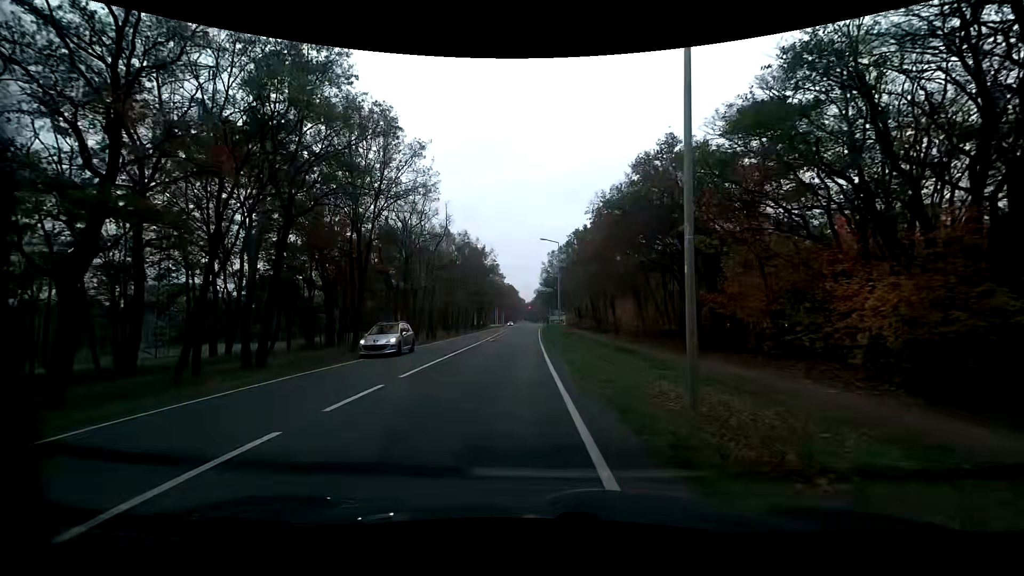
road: primary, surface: asphalt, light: Day
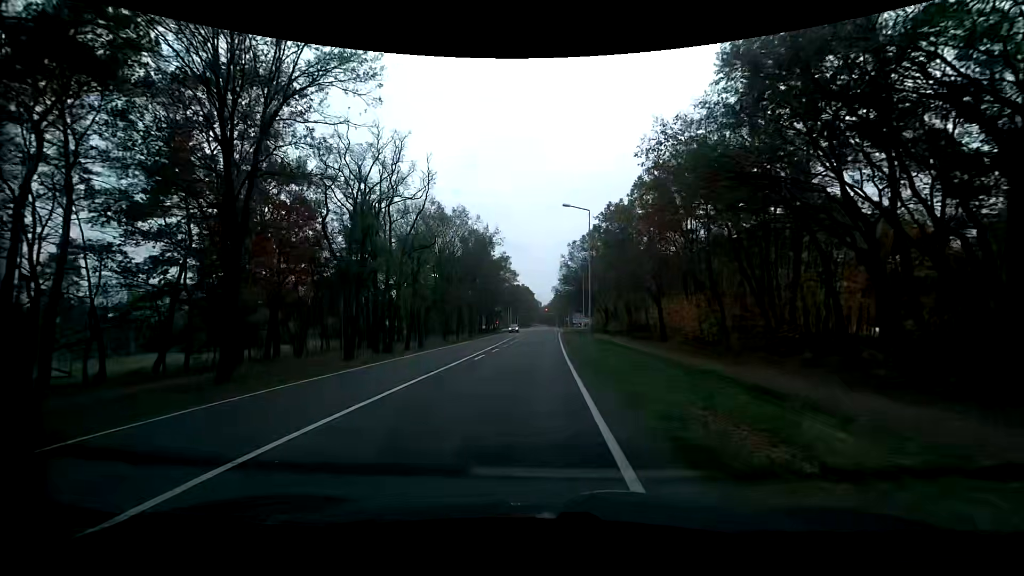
(-1.0, +18.0) m; -4°
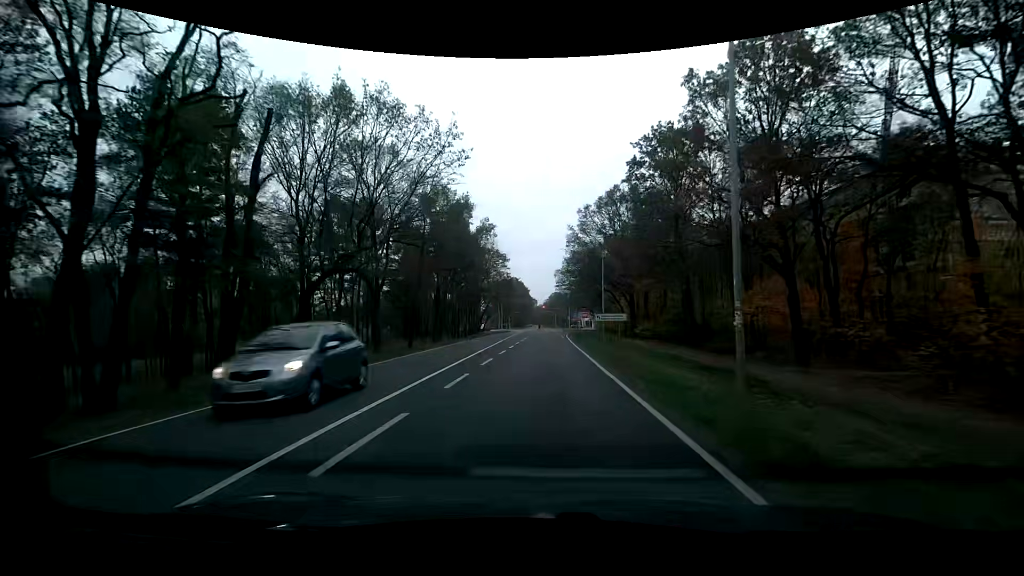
(-0.3, +28.5) m; +1°
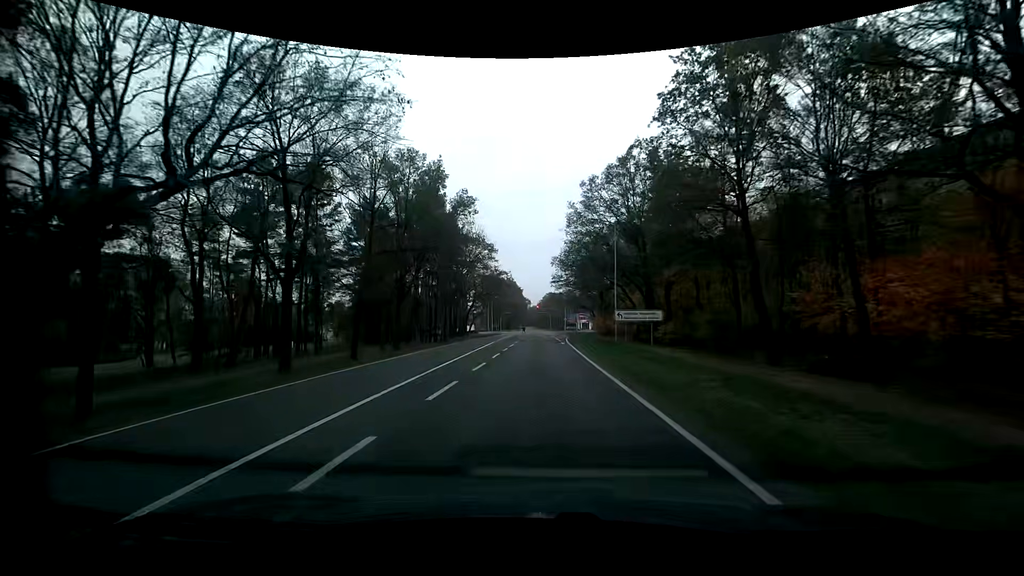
(+0.1, +13.7) m; +1°
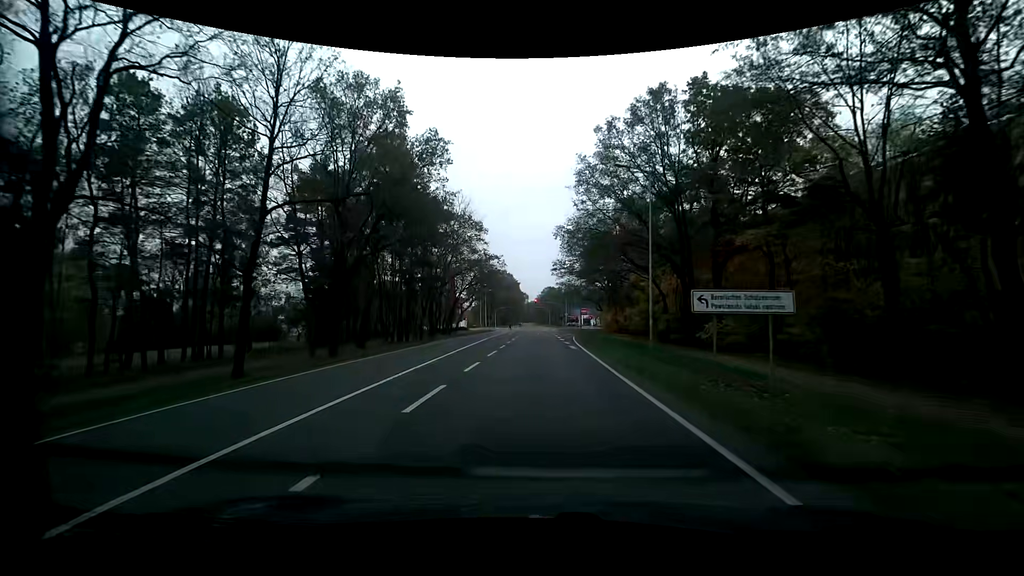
(-0.1, +13.7) m; 0°
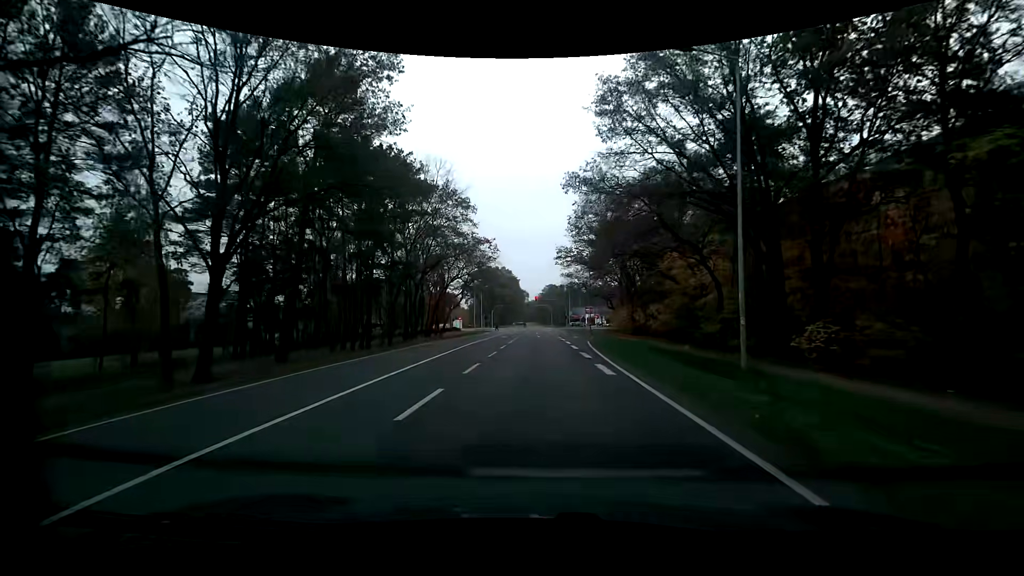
(0.0, +12.4) m; 0°
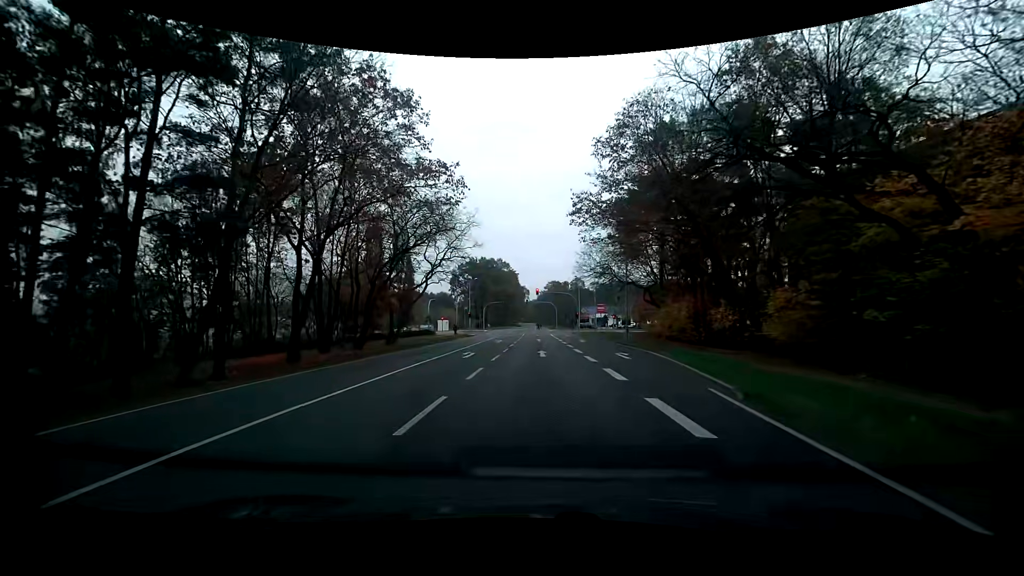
(0.0, +24.4) m; +1°
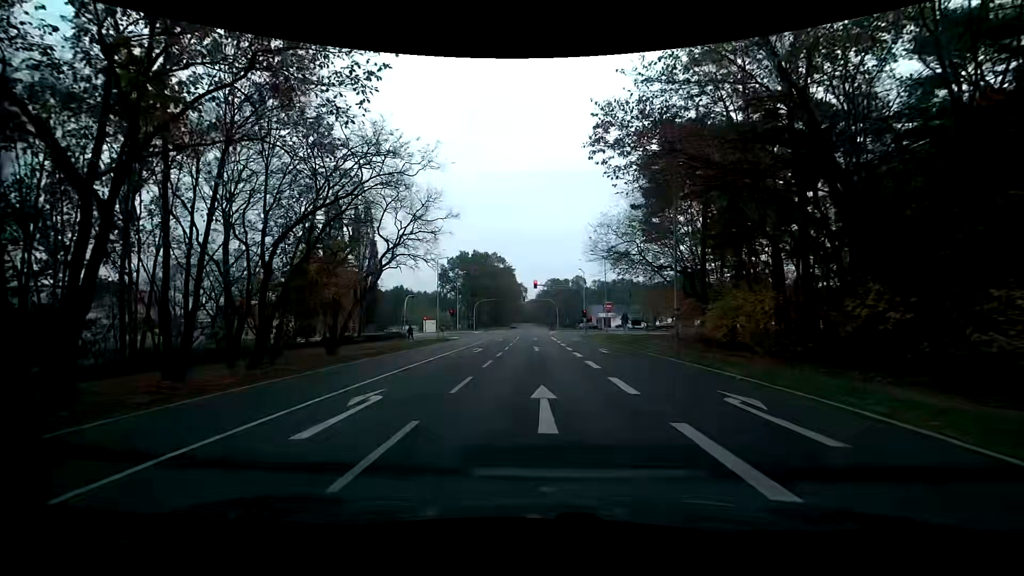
(-0.2, +13.8) m; -2°
